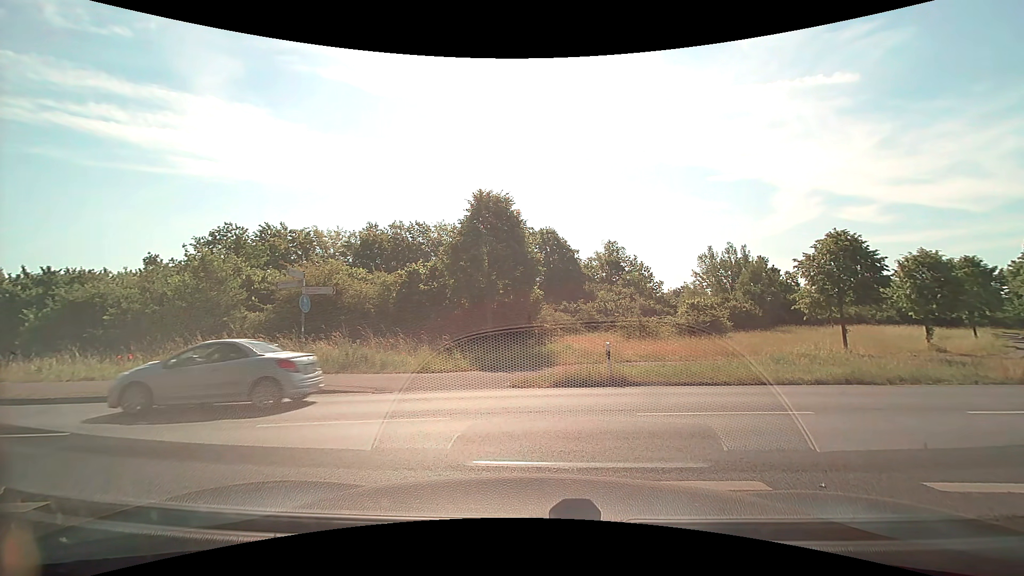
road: tertiary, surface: asphalt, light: Day
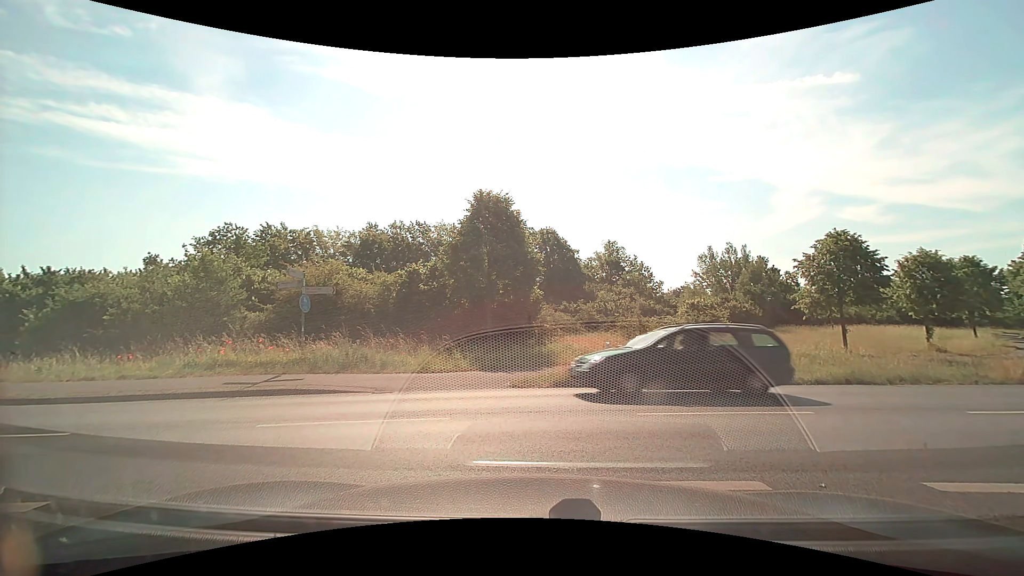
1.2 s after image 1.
(0.0, 0.0) m; 0°
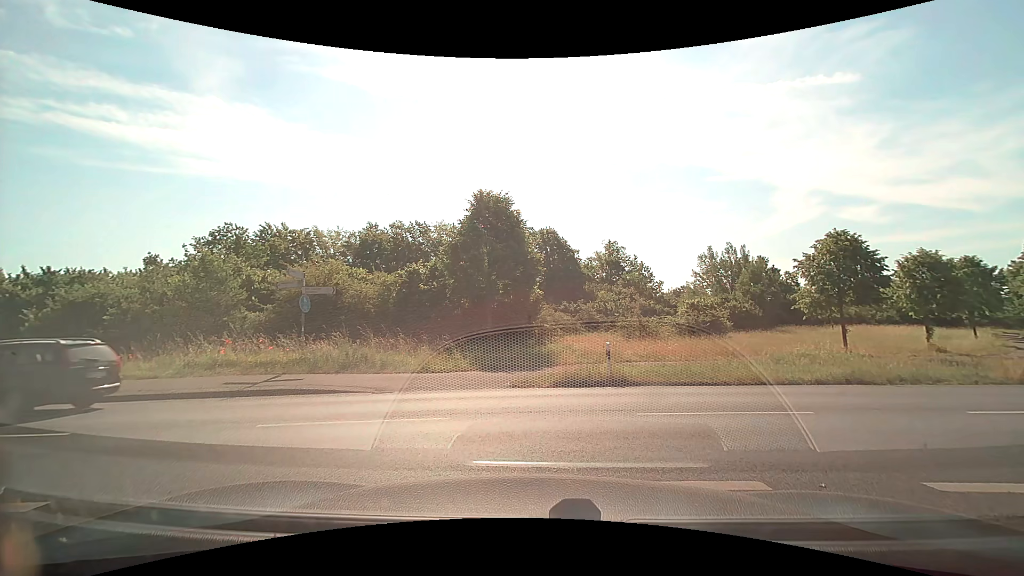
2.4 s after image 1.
(0.0, 0.0) m; 0°
(-4, +9) (-13, +12) (-23, +15) (-32, +17) (-41, +21) (-50, +27) (-58, +33) (-64, +40) (-70, +49) (-75, +57) m
